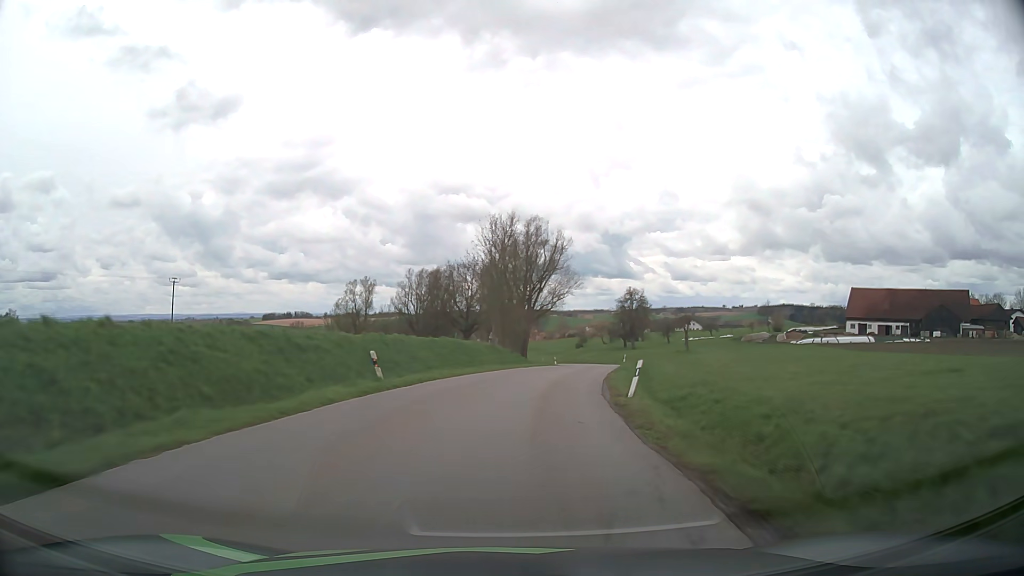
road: tertiary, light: Day
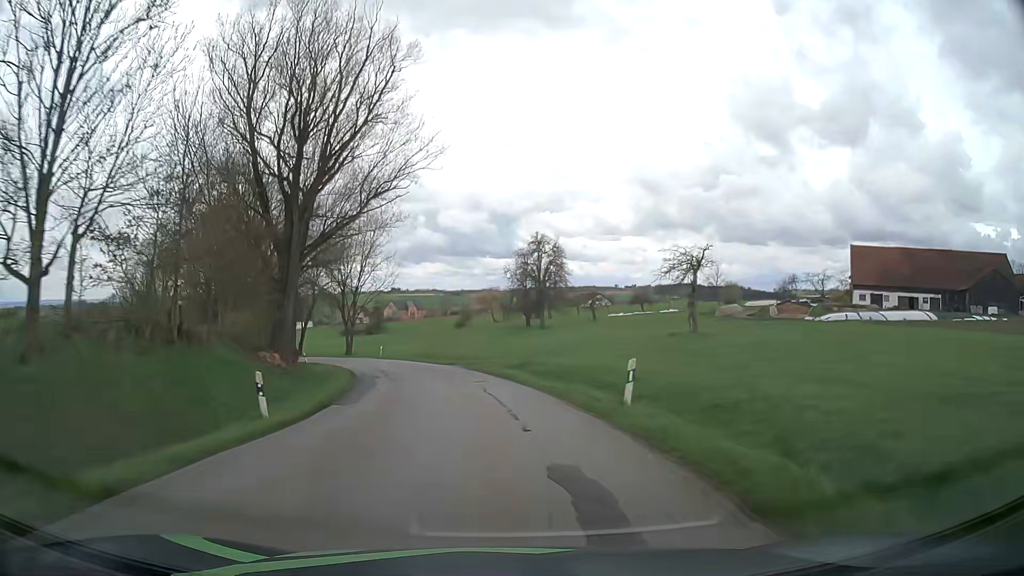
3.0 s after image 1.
(+7.6, +55.1) m; +10°
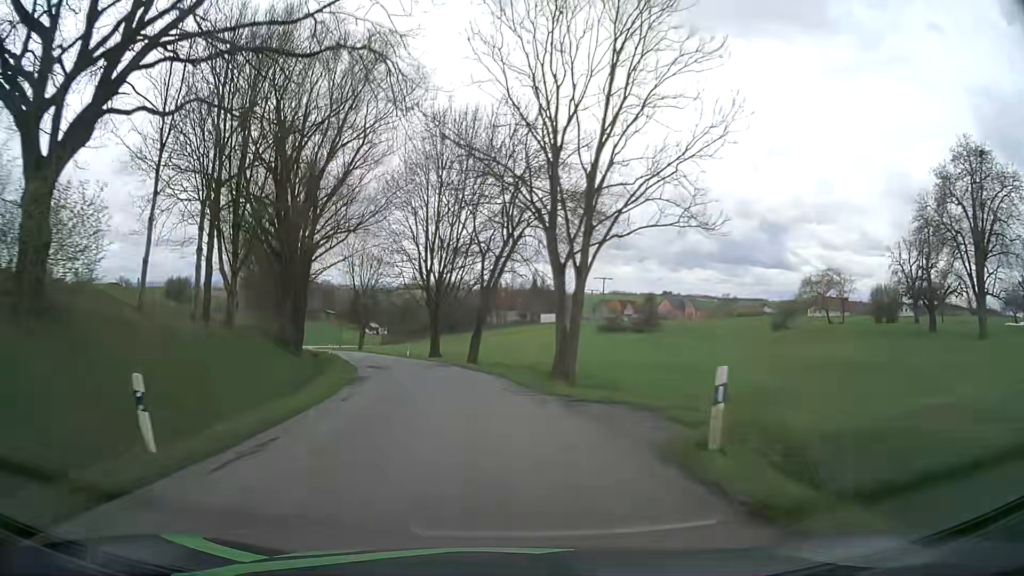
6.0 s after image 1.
(-10.2, +51.9) m; -23°
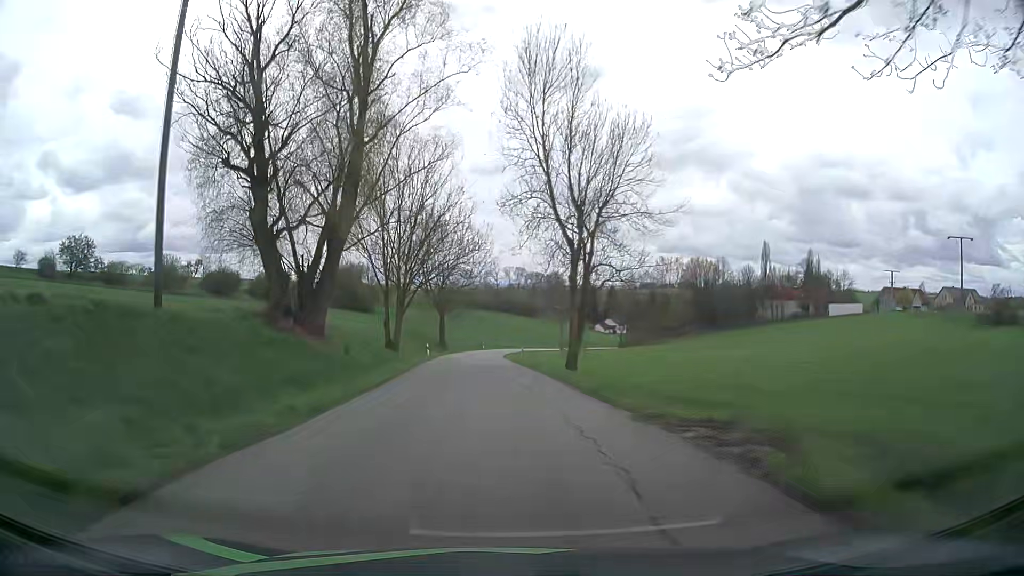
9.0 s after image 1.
(-10.0, +54.3) m; -20°
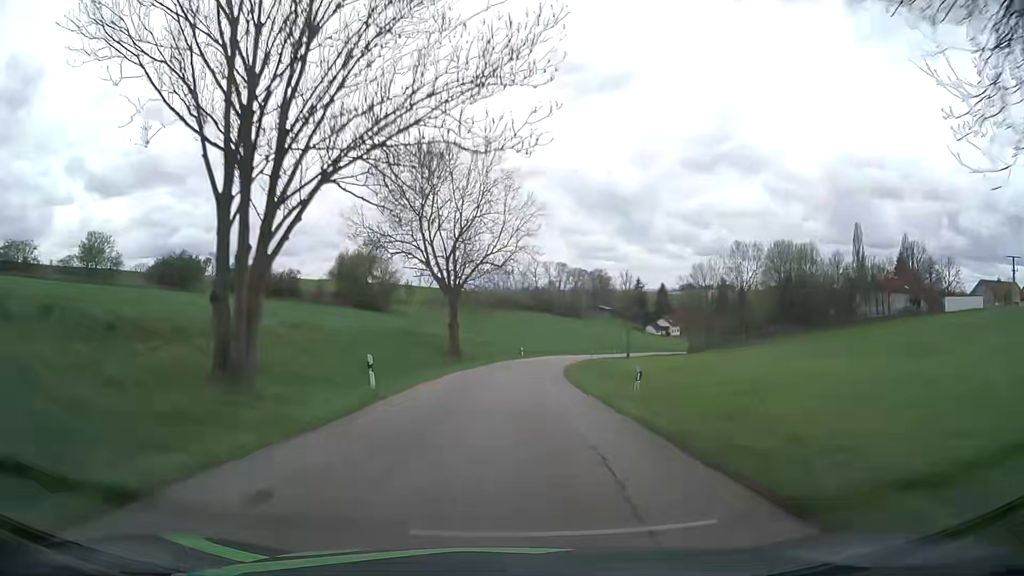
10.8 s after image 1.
(-1.5, +33.9) m; -4°
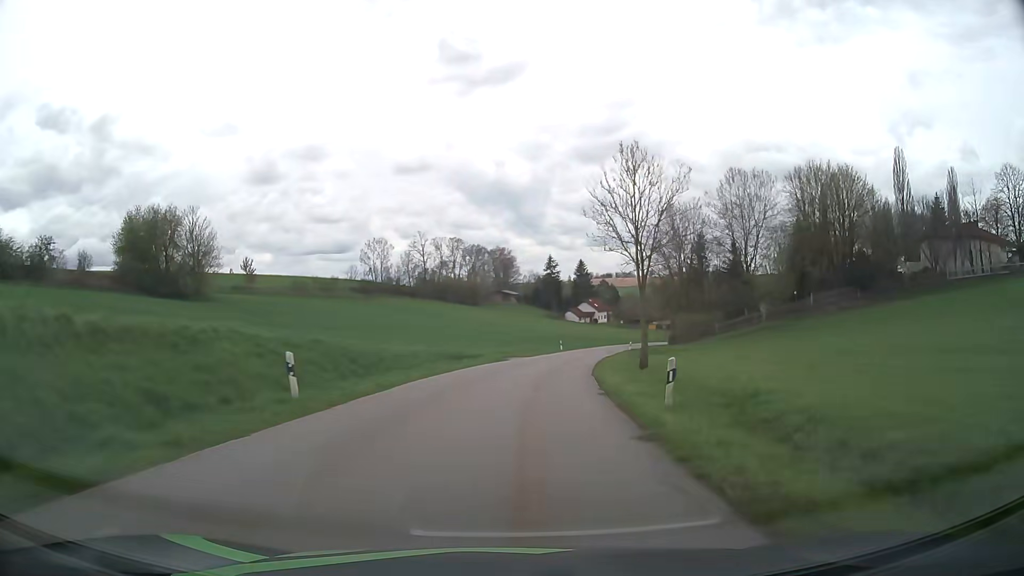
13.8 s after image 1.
(+3.4, +55.8) m; +9°
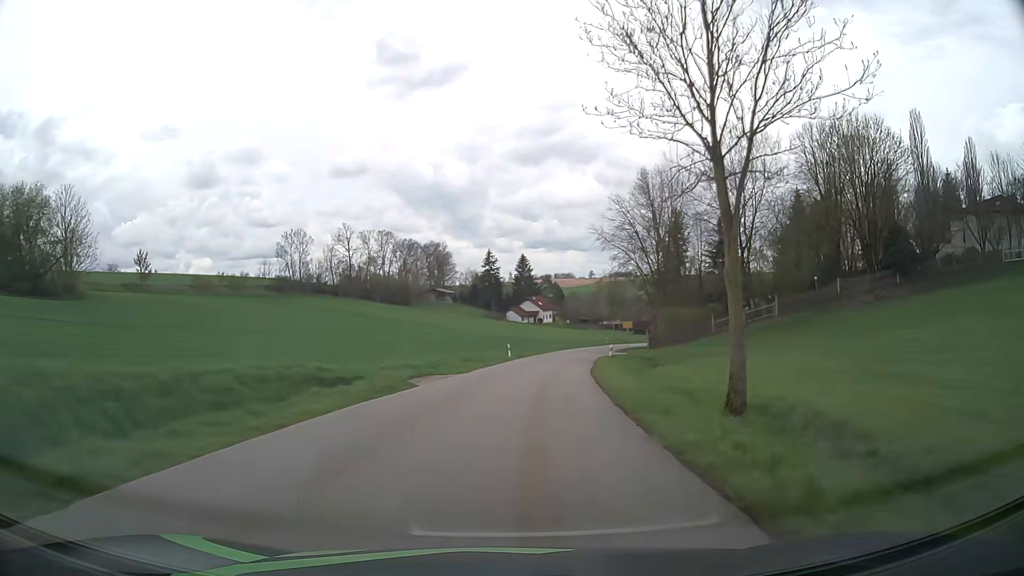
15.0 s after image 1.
(+0.9, +21.5) m; +5°
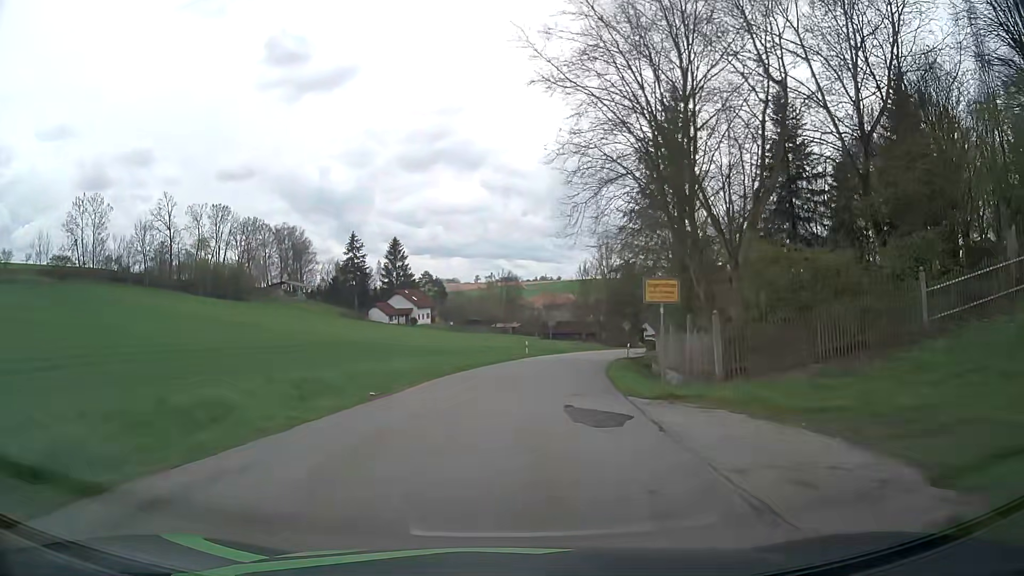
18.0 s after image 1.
(+4.5, +47.5) m; +9°
(0, +10) (+1, +20) (+2, +30) (+4, +40) (+7, +49) (+14, +56) (+23, +60) (+32, +63) (+40, +69) (+48, +76) m
